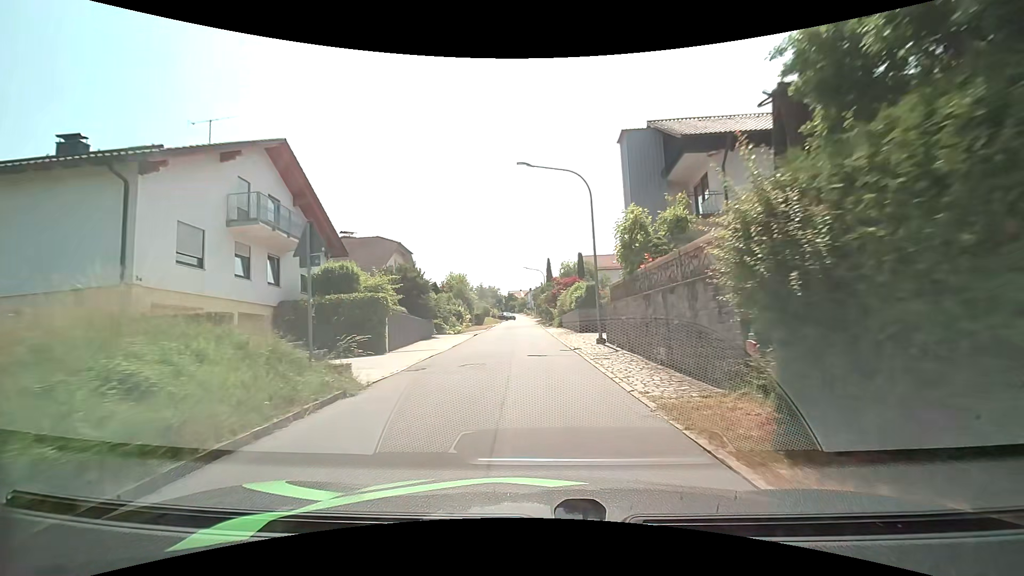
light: Day
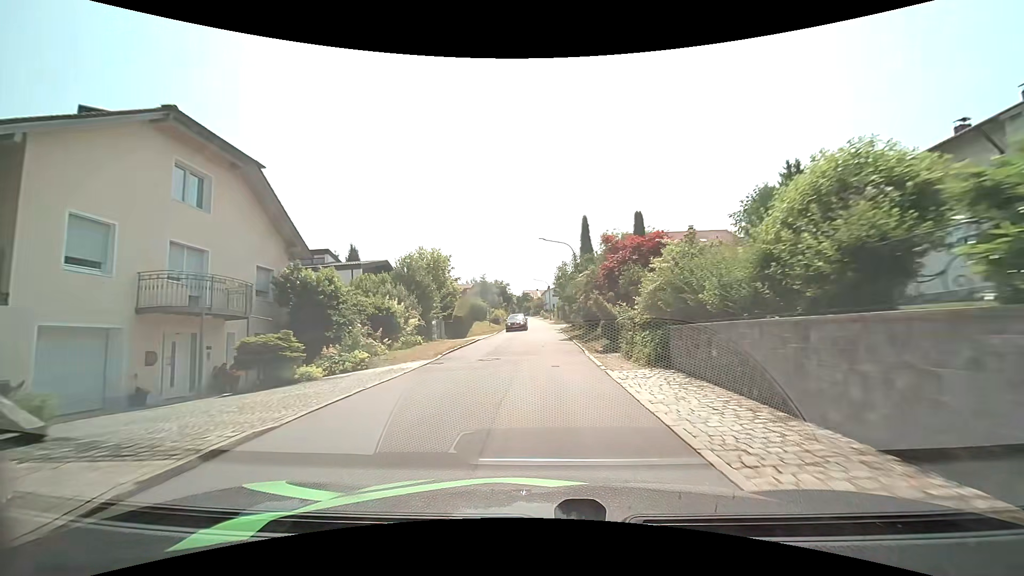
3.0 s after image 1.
(-1.2, +29.6) m; -2°
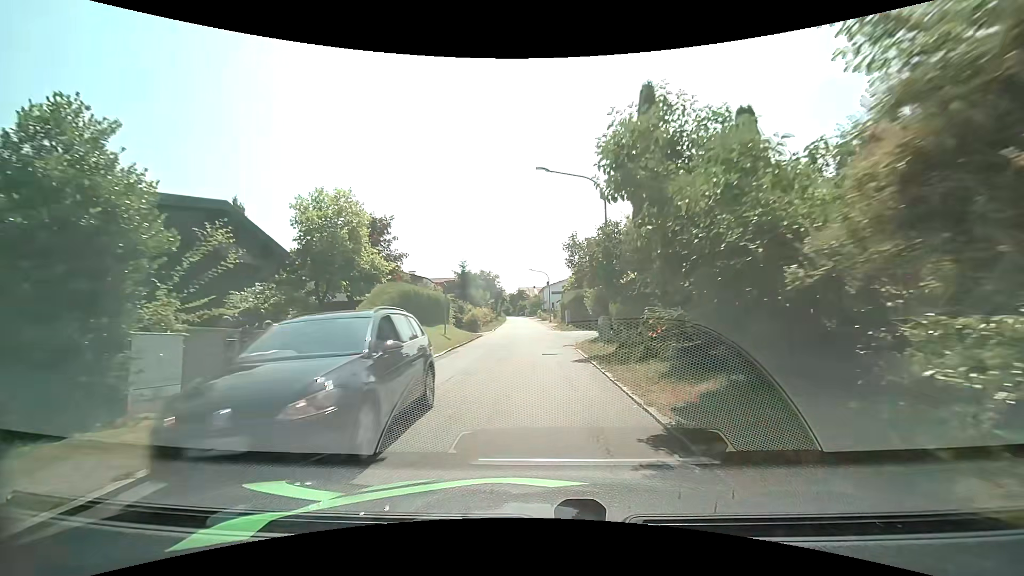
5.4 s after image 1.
(-0.1, +20.5) m; -1°
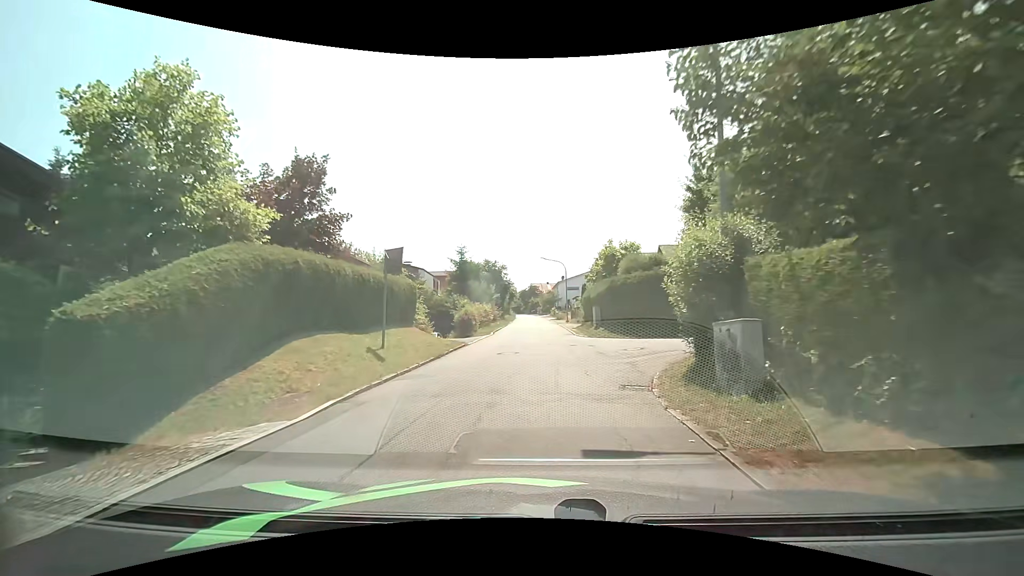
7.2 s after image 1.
(-0.1, +11.8) m; -1°
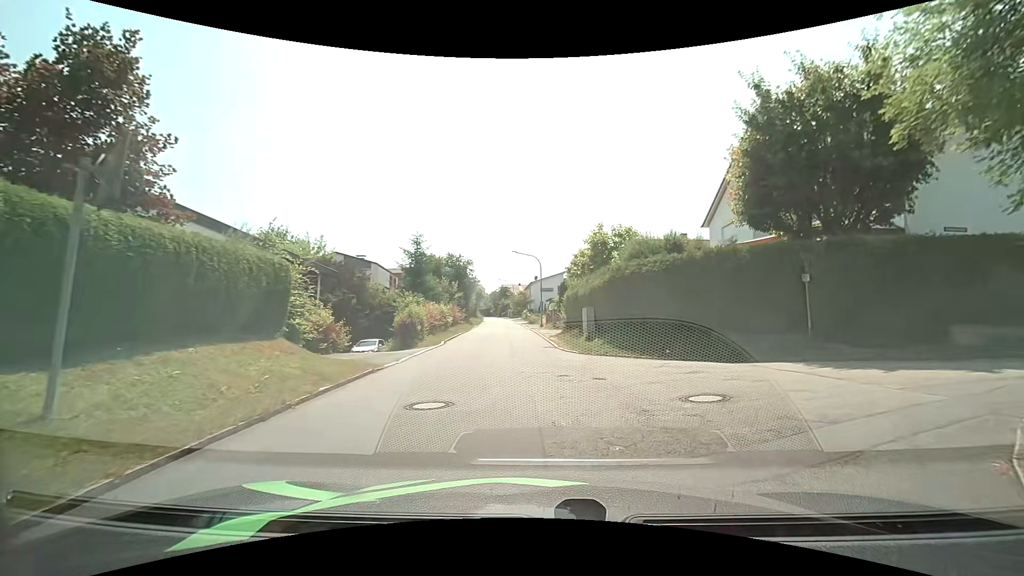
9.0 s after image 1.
(-0.1, +8.6) m; +2°
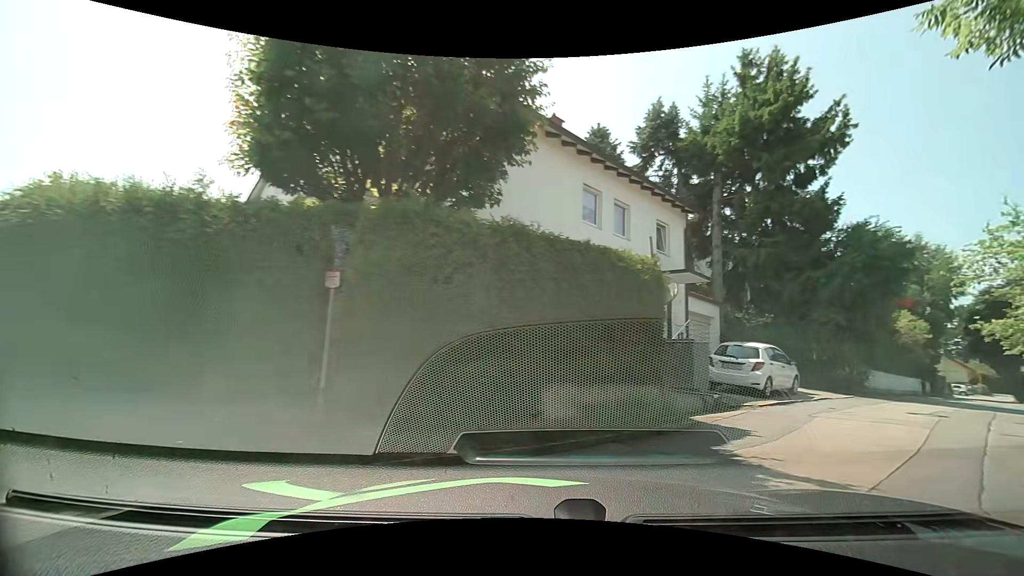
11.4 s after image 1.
(+2.7, +8.0) m; +48°
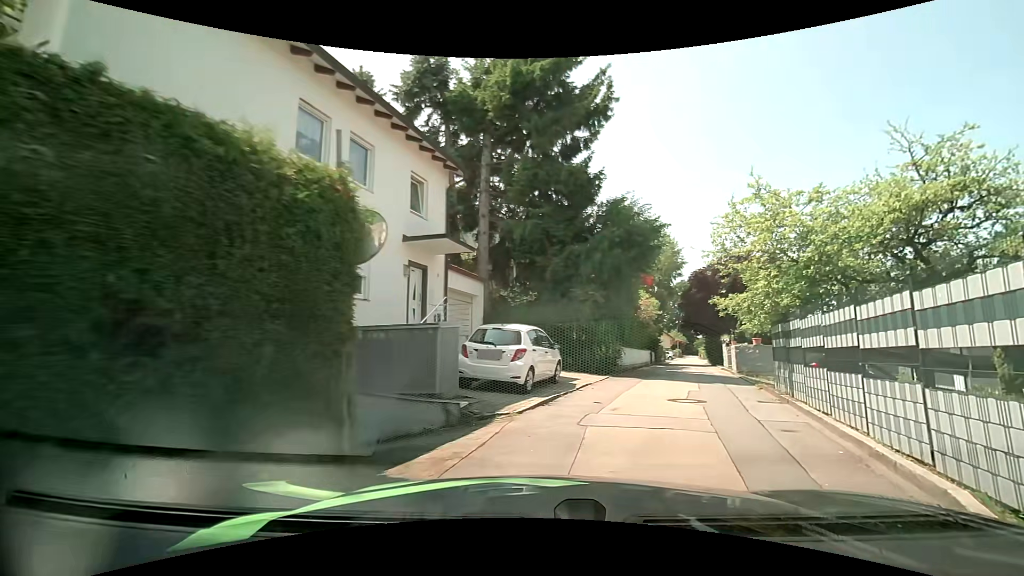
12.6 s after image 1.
(+1.0, +4.5) m; +25°
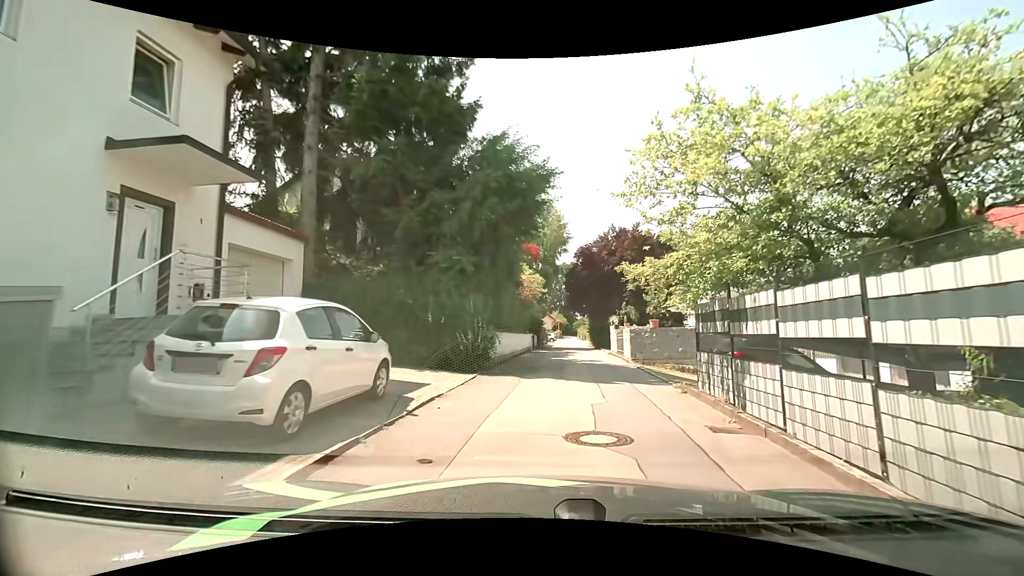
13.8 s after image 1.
(+0.7, +5.6) m; +13°
